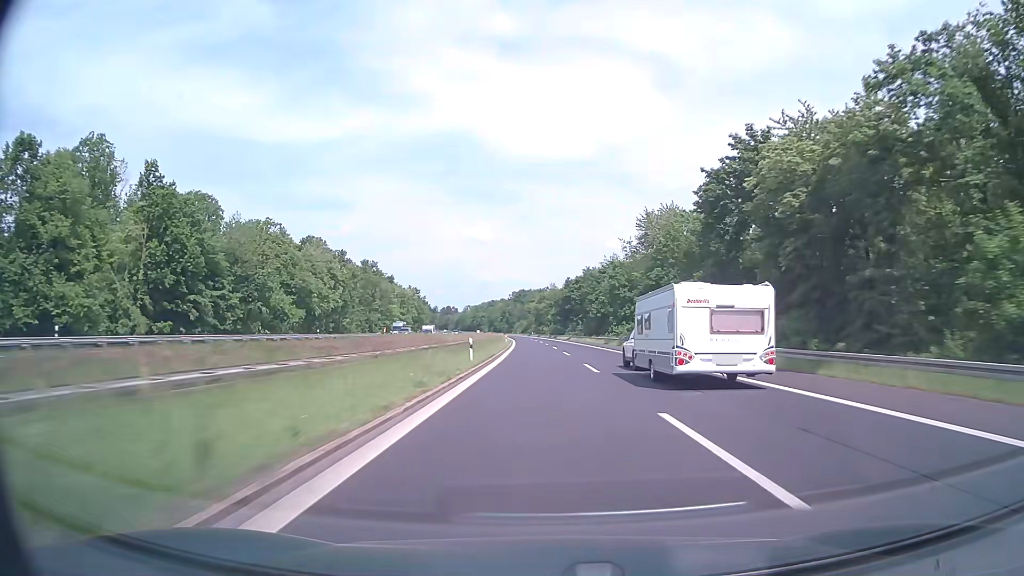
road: motorway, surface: asphalt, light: Day
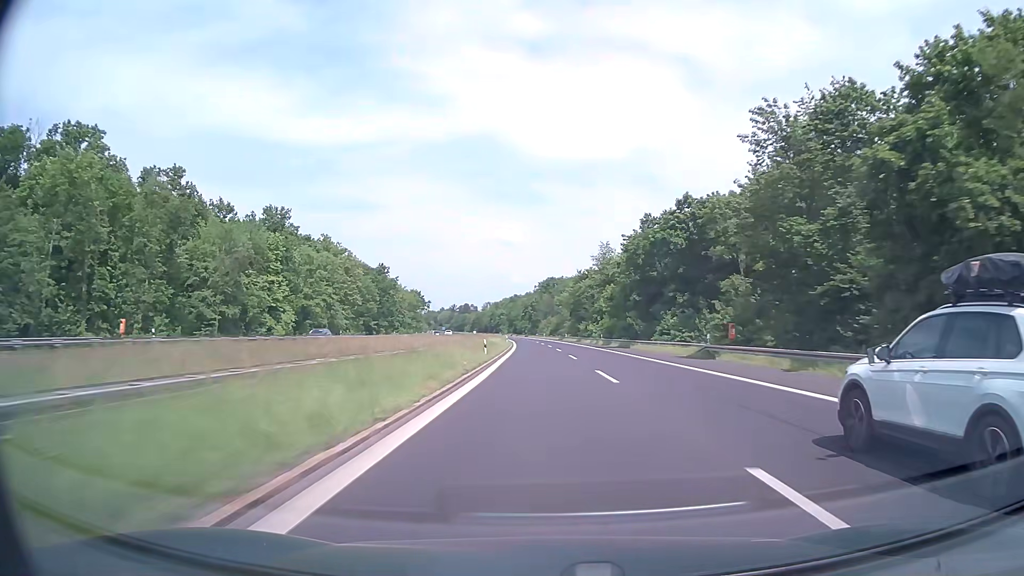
(-2.2, +95.0) m; -3°
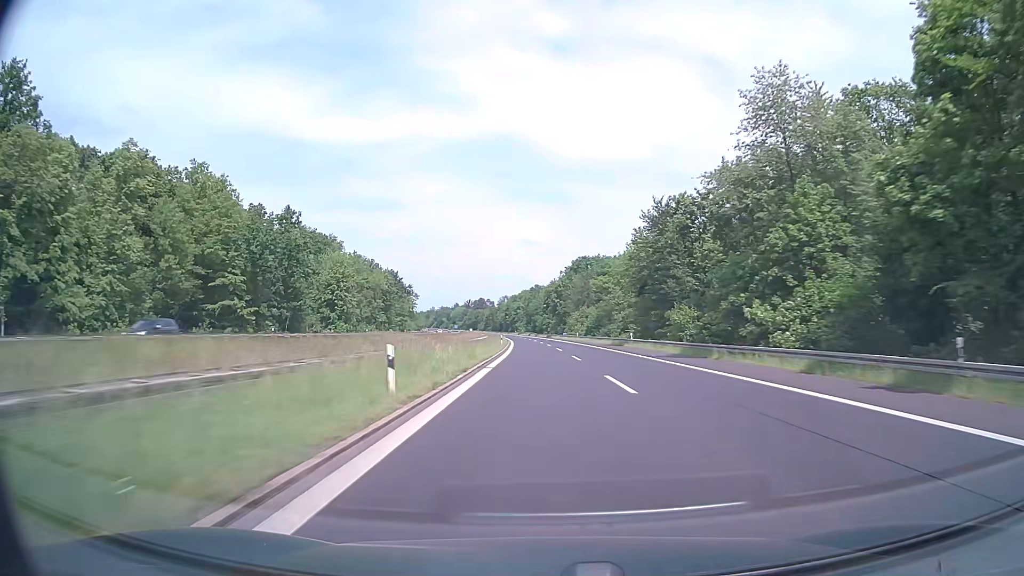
(-1.4, +76.1) m; -2°
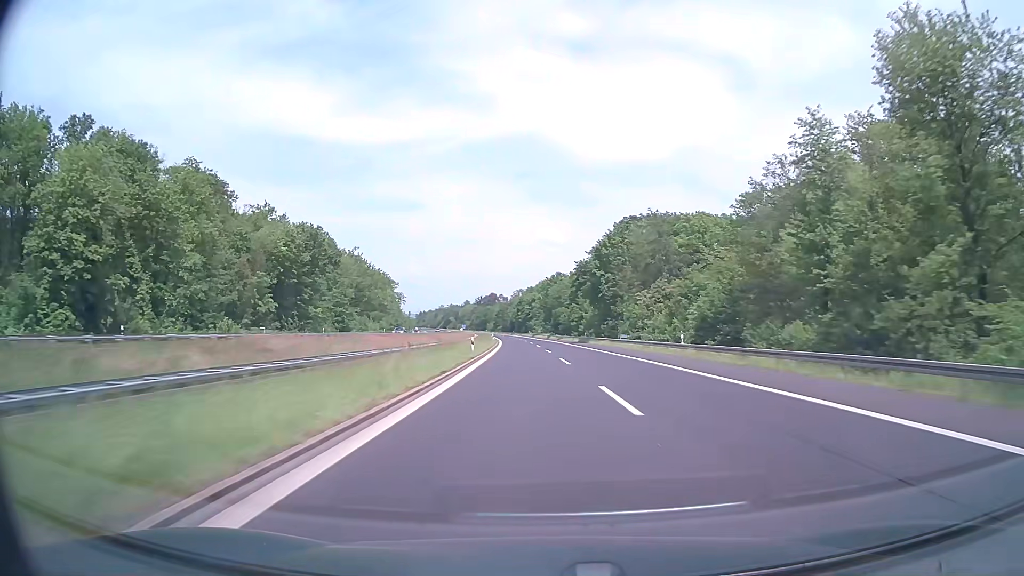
(-1.3, +76.2) m; -2°
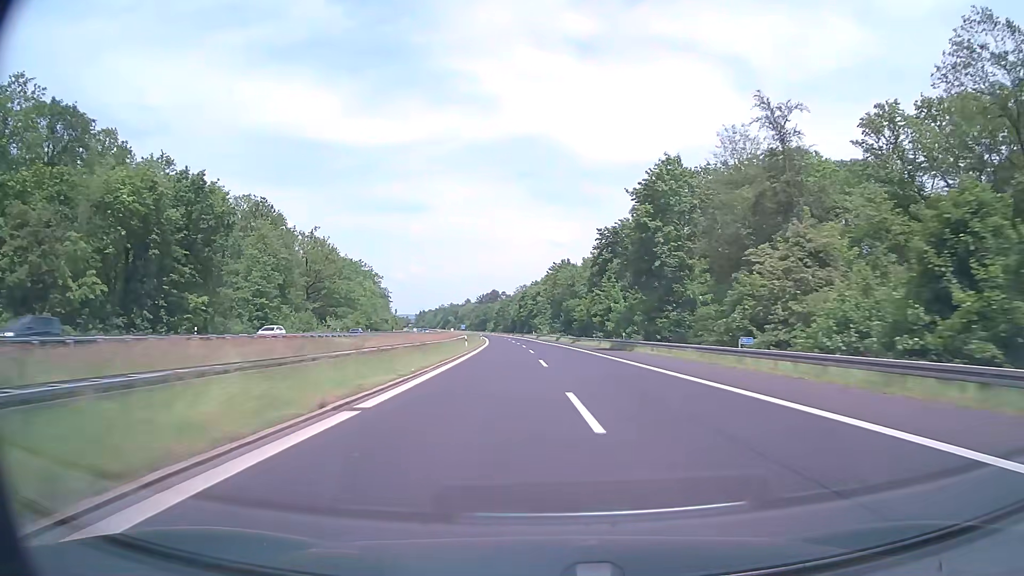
(-0.3, +38.1) m; -1°
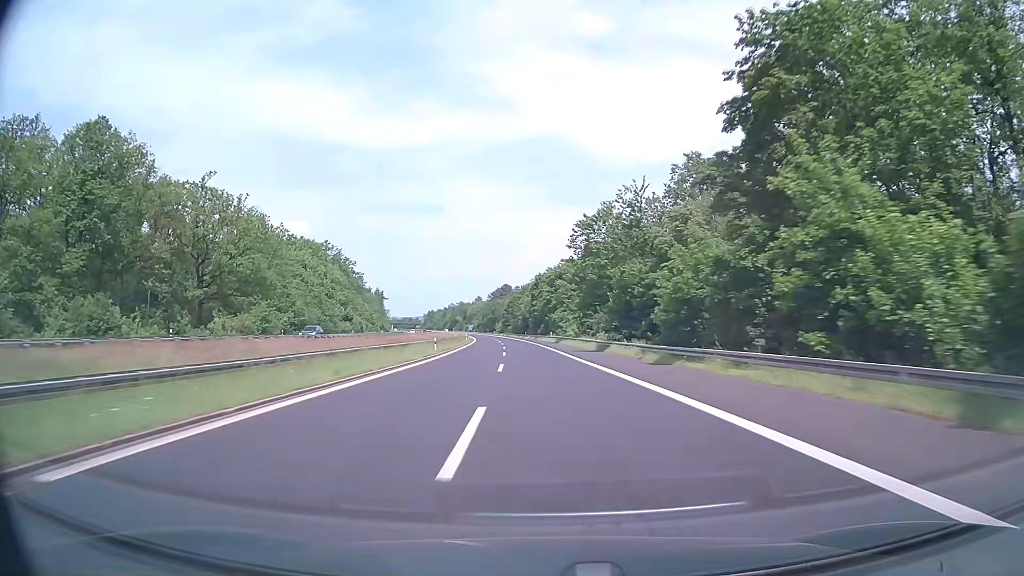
(-0.6, +57.2) m; -1°
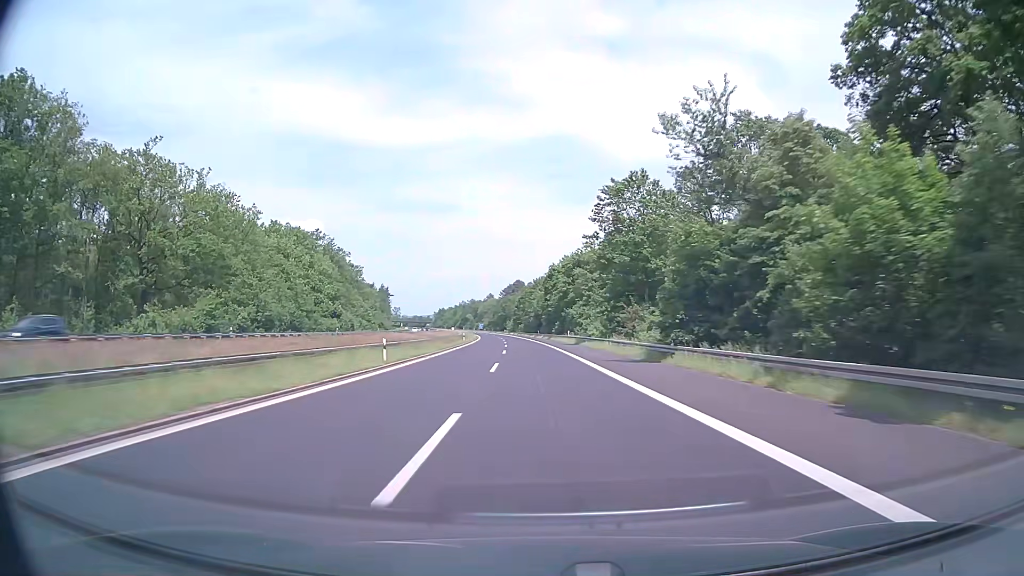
(-0.2, +19.0) m; -1°
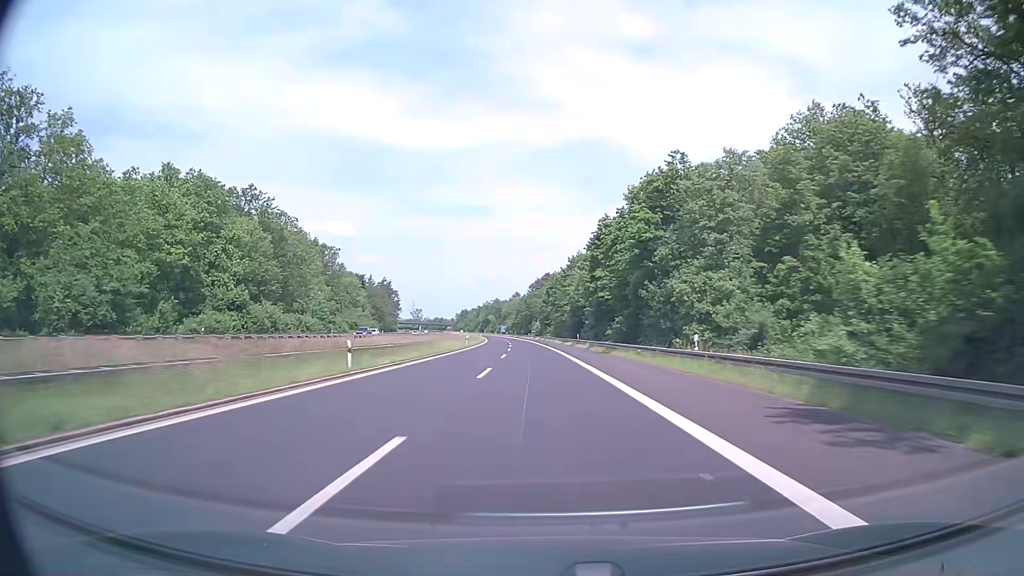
(-1.5, +57.1) m; -3°
(0, +10) (0, +20) (0, +30) (0, +40) (-1, +50) (-1, +60) (-1, +70) (-2, +80) (-2, +90) (-3, +100) m
